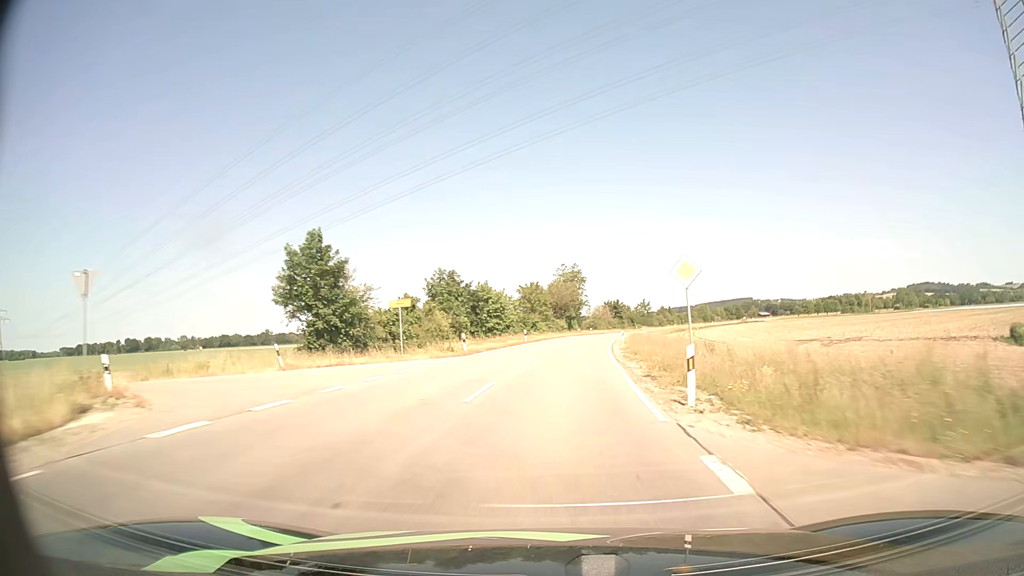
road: tertiary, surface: asphalt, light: Day
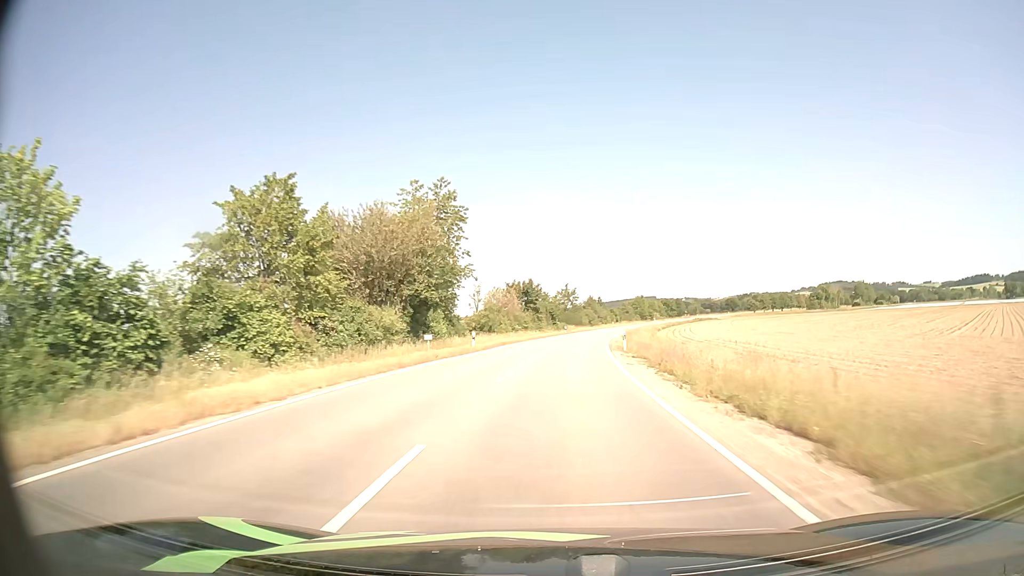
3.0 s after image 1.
(+5.1, +69.5) m; +9°
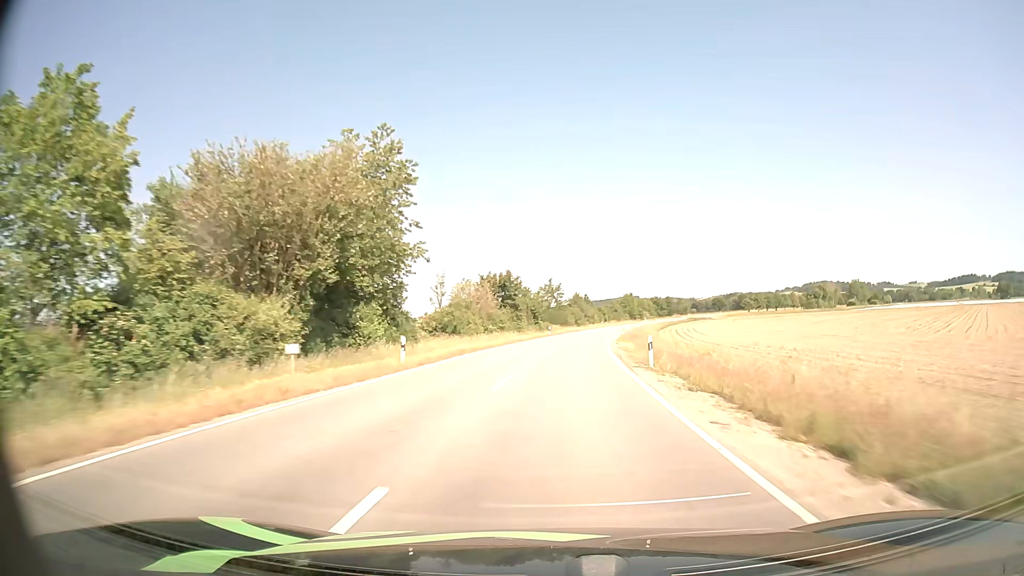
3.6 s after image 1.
(+0.1, +14.1) m; +1°
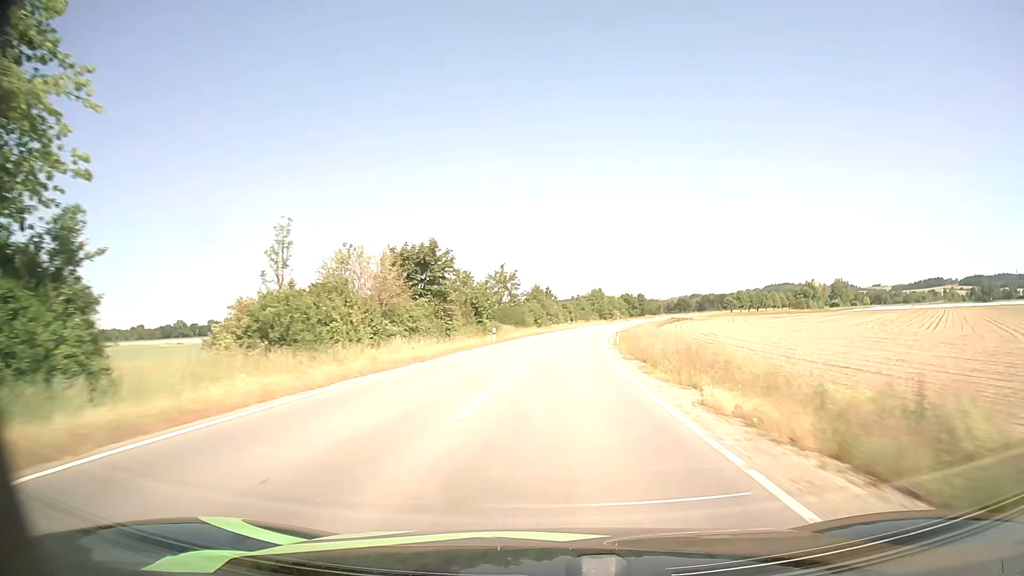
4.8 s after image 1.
(+0.8, +28.6) m; +4°
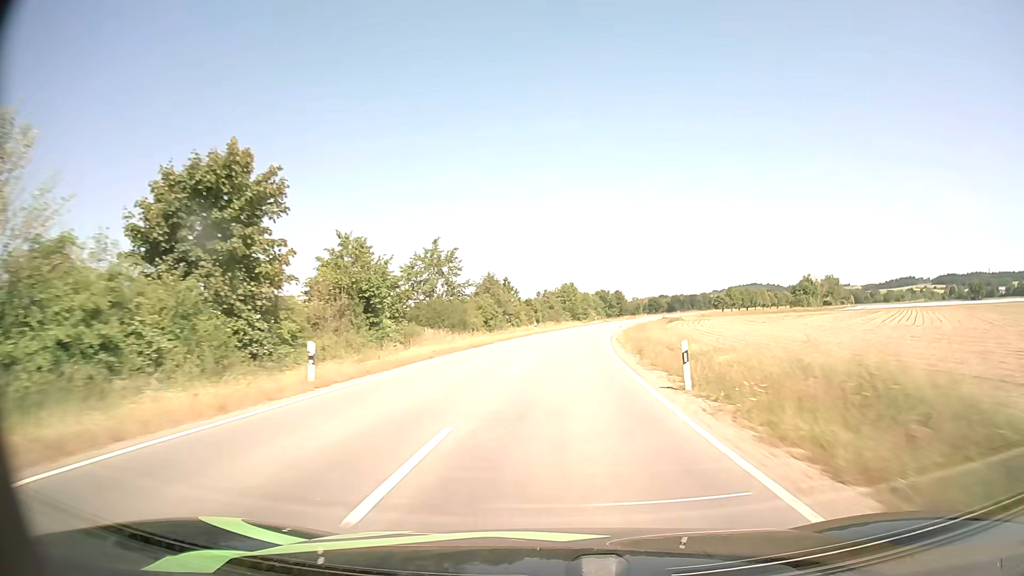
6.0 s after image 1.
(+0.8, +29.1) m; +3°
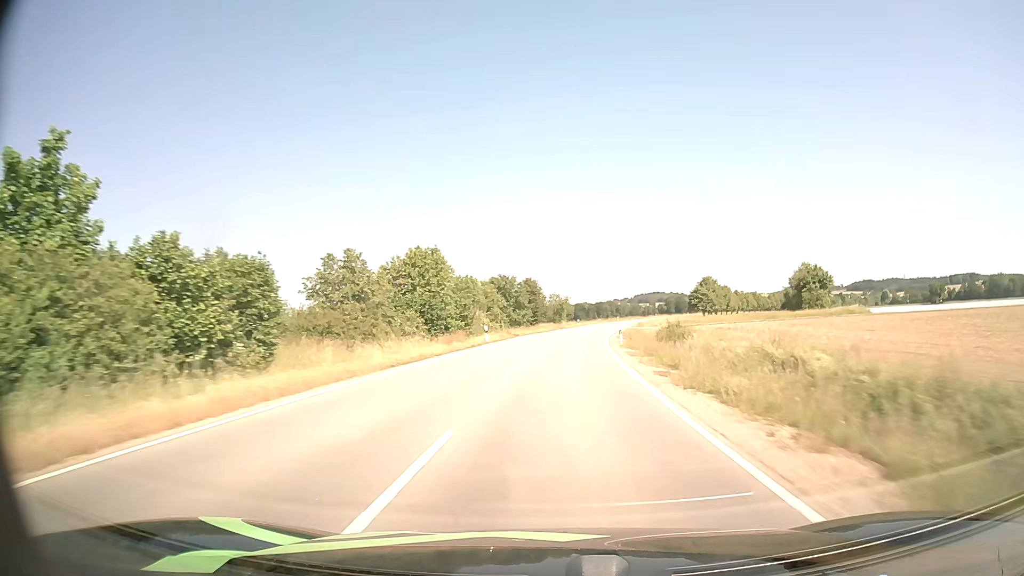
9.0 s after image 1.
(+5.3, +73.2) m; +8°
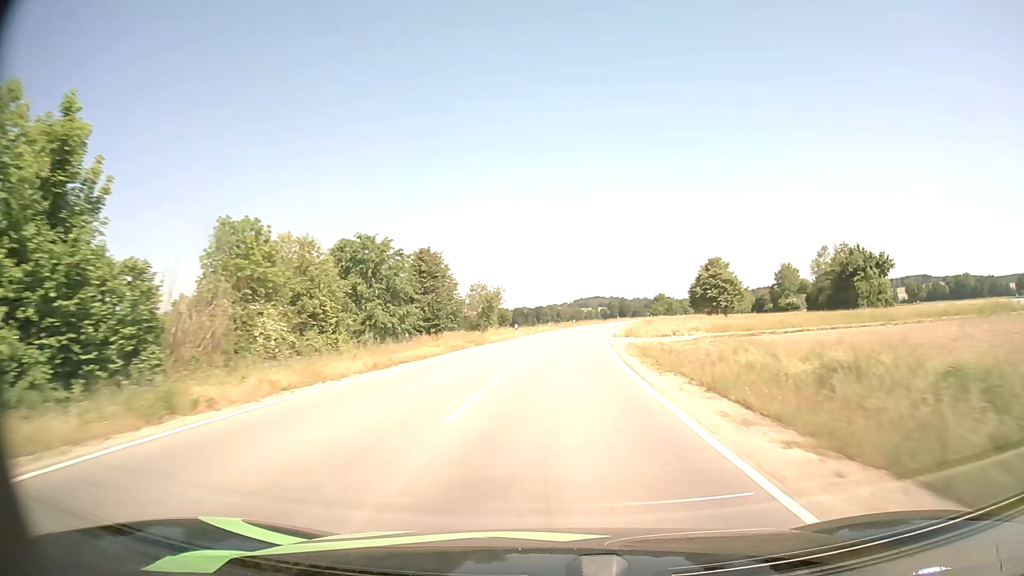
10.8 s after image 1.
(+2.0, +43.9) m; +5°
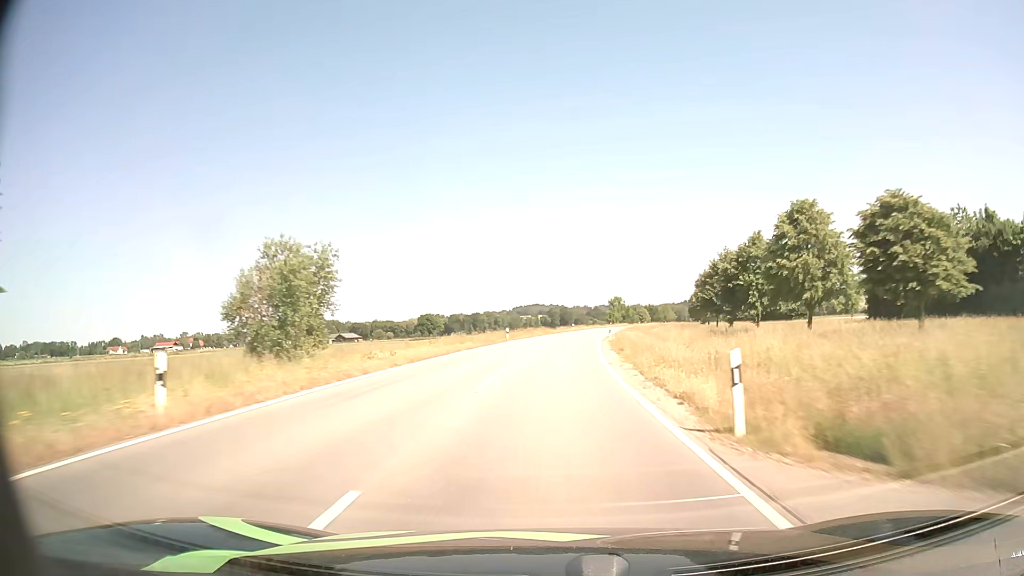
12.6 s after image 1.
(+2.1, +44.1) m; +5°
(0, +10) (0, +20) (+1, +30) (+1, +40) (+2, +50) (+3, +60) (+4, +70) (+6, +80) (+7, +90) (+9, +99) m
